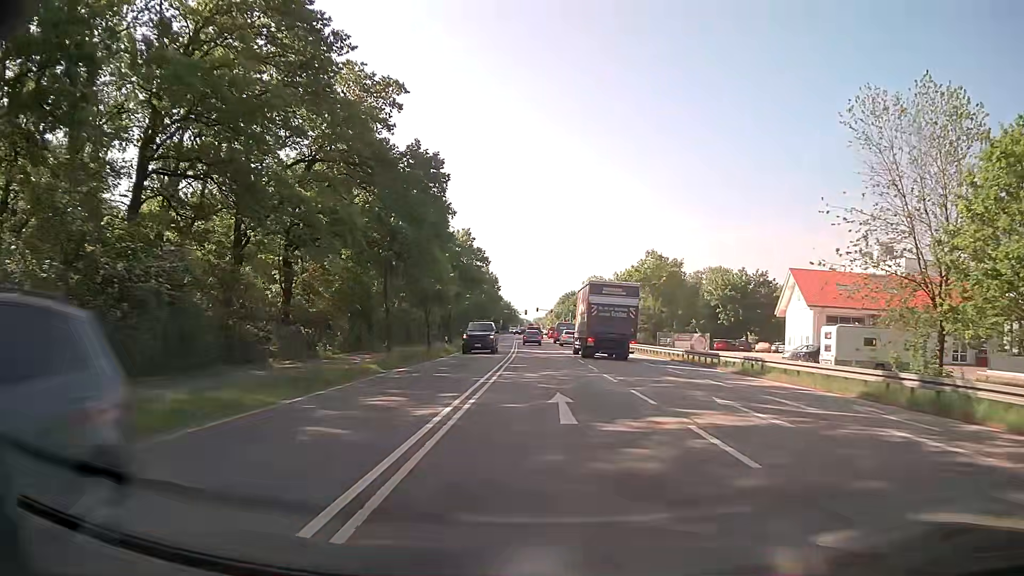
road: secondary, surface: asphalt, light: Day
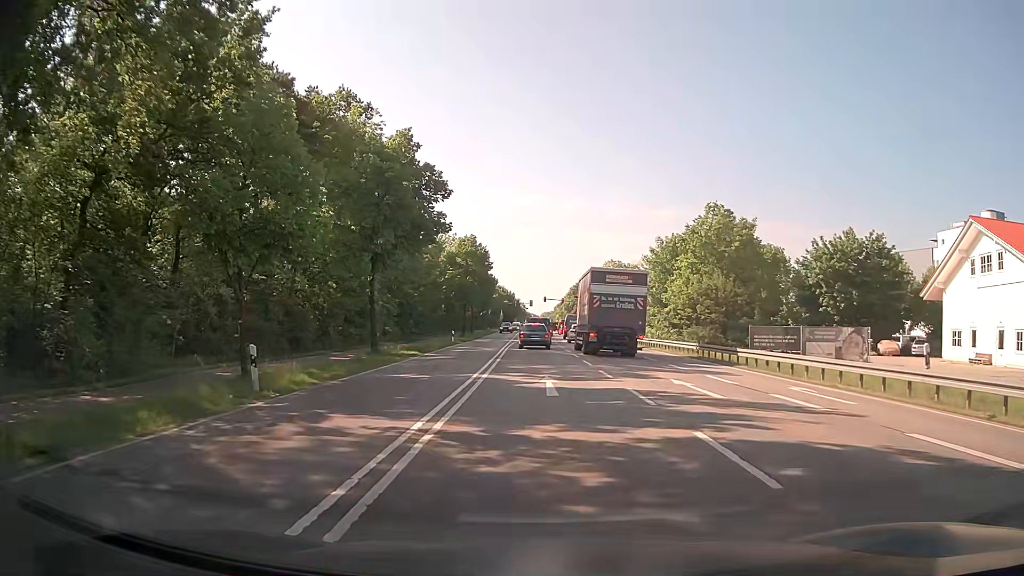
(-0.2, +30.6) m; -2°
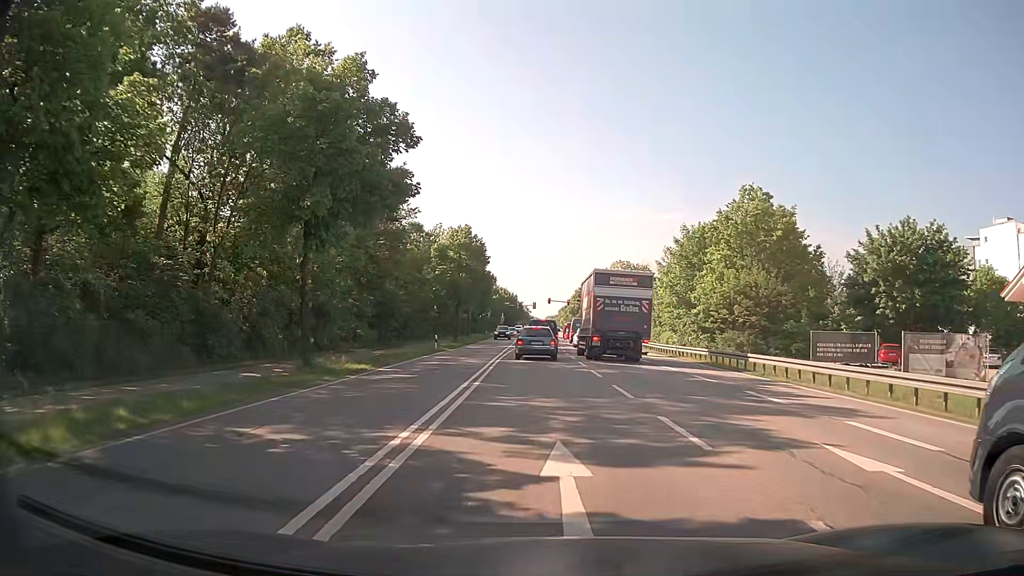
(+0.1, +9.7) m; 0°
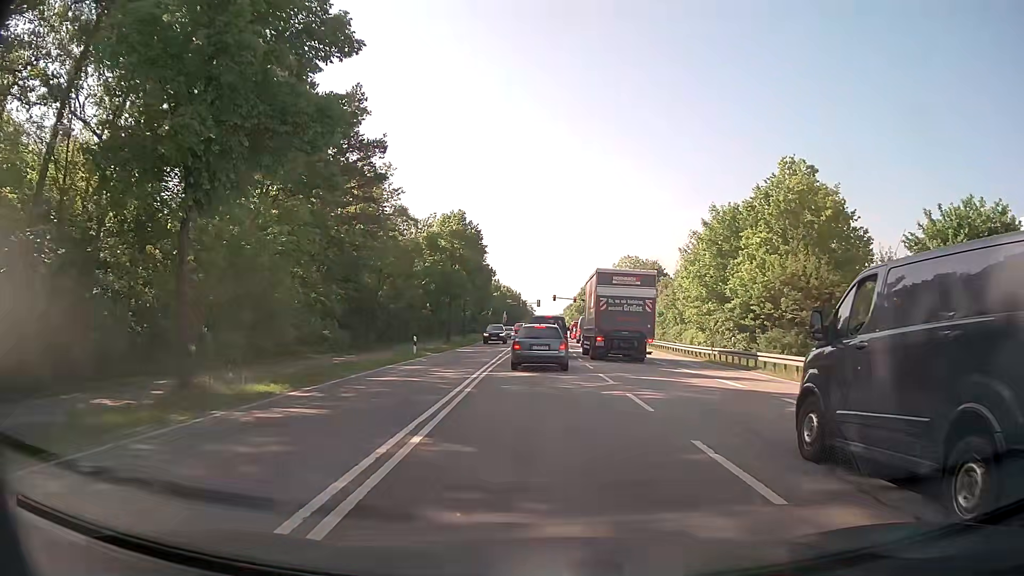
(+0.1, +8.2) m; 0°
(0, +10) (0, +20) (0, +30) (0, +40) (0, +50) (0, +60) (0, +70) (+1, +80) (+1, +90) (+1, +100) m
